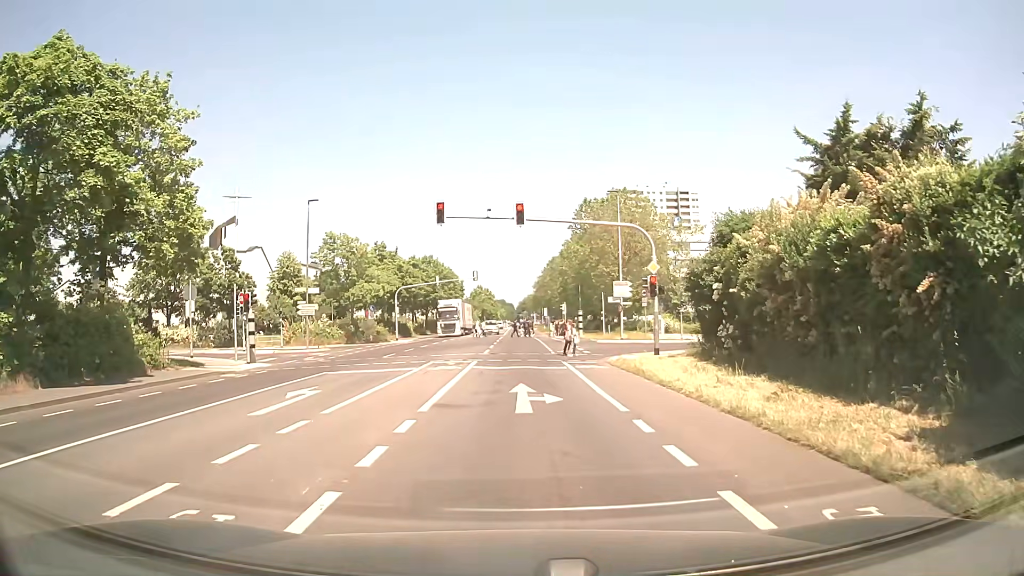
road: secondary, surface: asphalt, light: Day
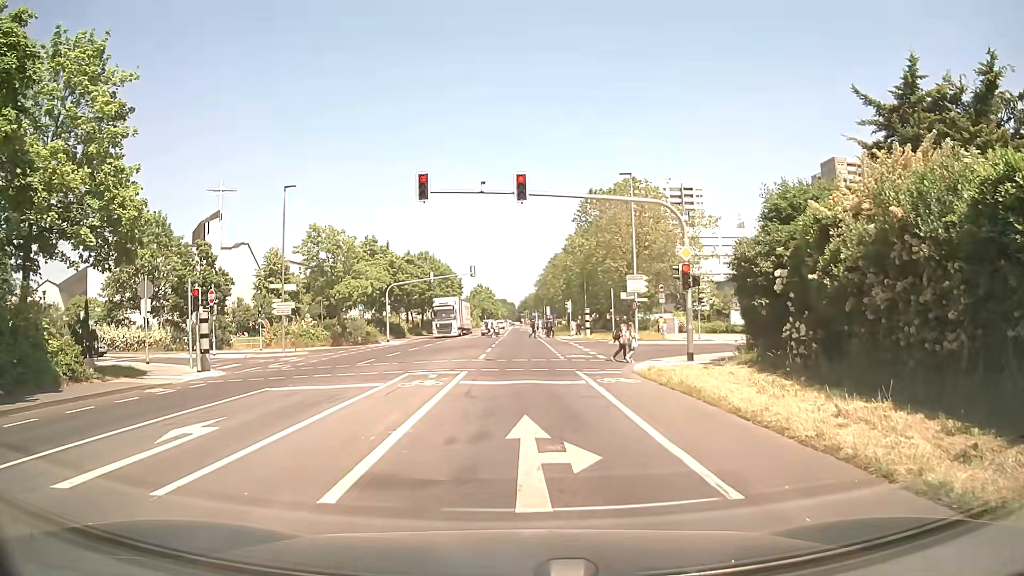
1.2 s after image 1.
(0.0, +5.1) m; 0°
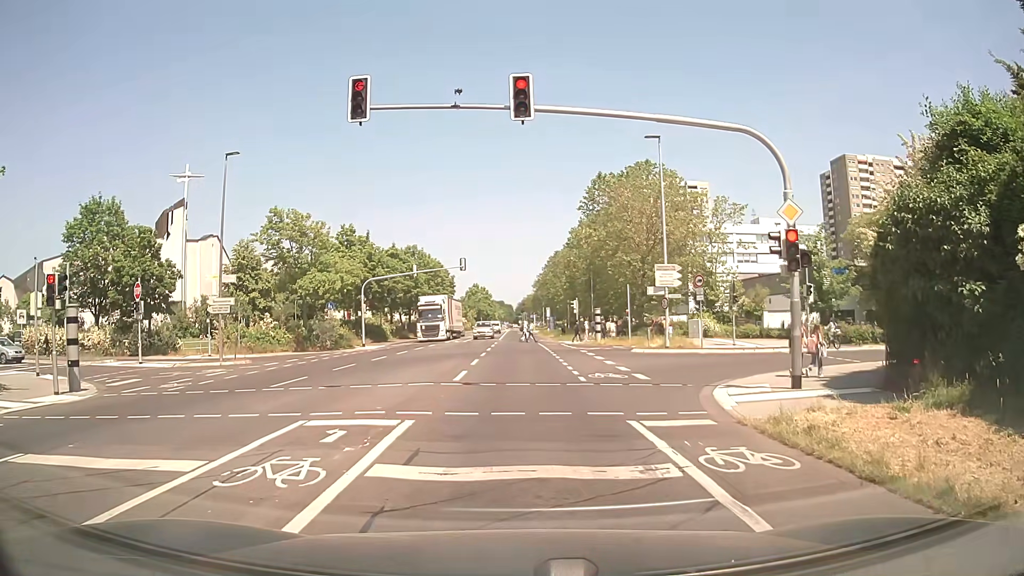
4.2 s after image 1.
(0.0, +9.0) m; 0°
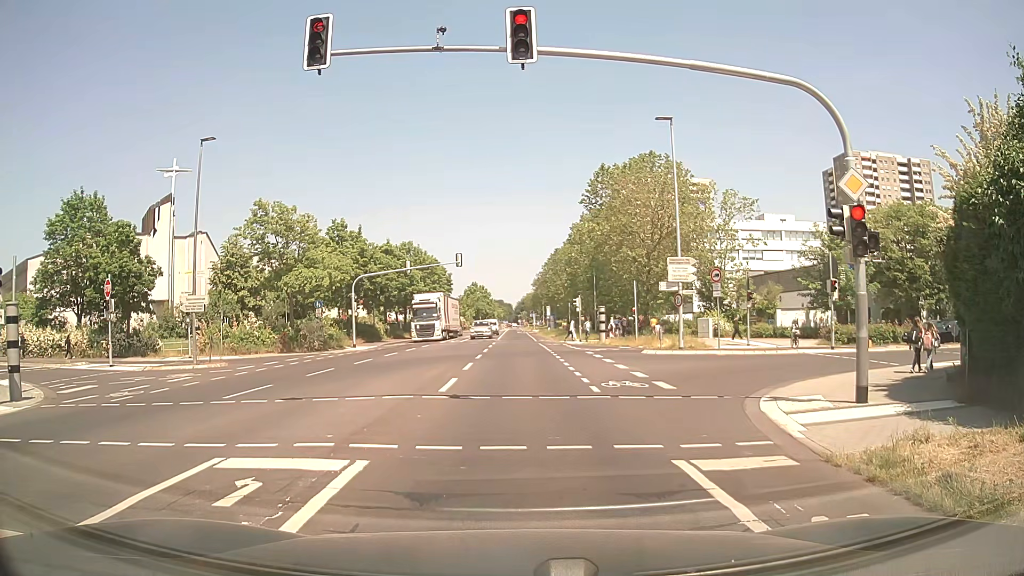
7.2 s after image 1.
(0.0, +2.8) m; -1°
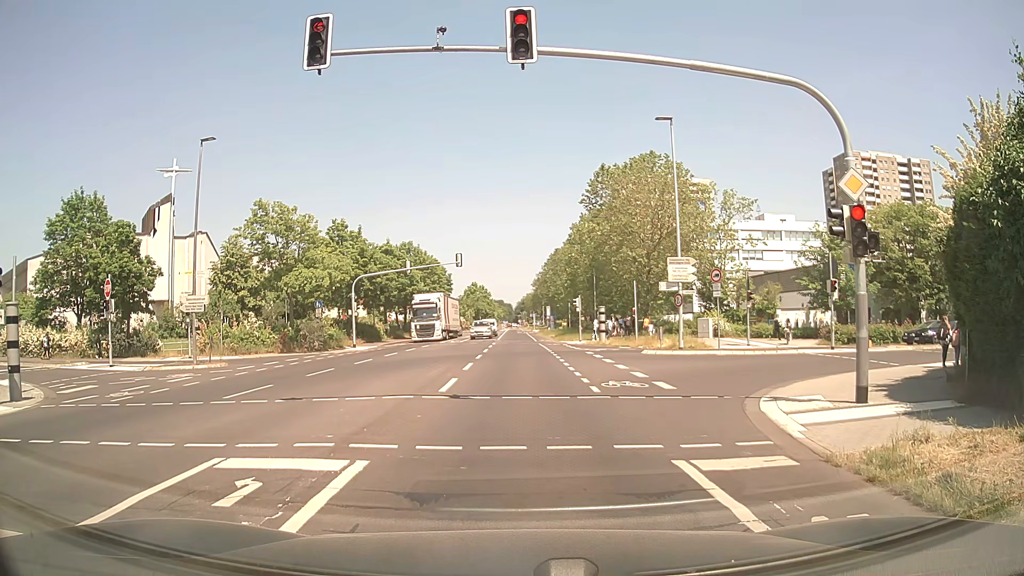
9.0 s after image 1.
(0.0, 0.0) m; 0°
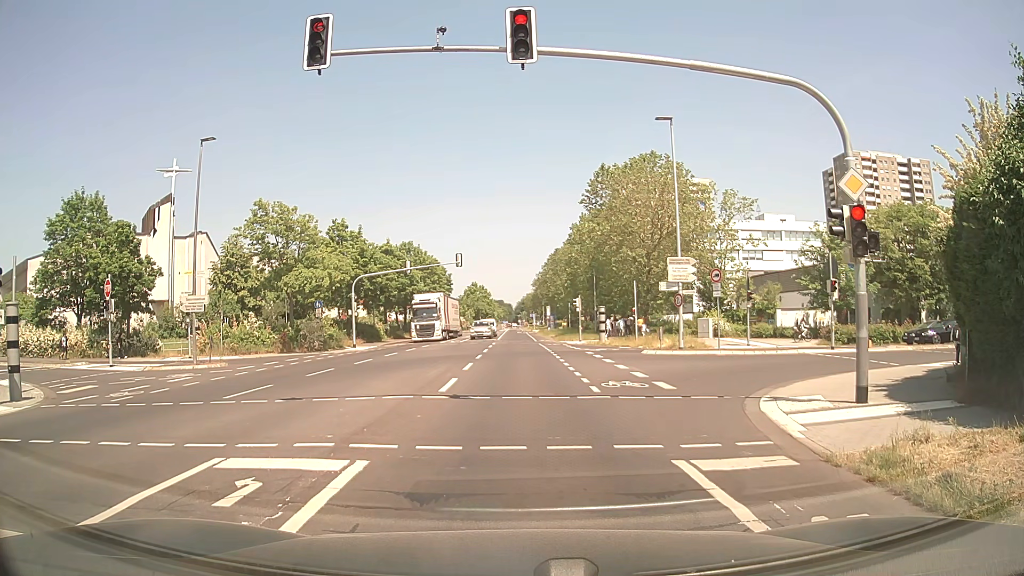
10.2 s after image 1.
(0.0, 0.0) m; 0°
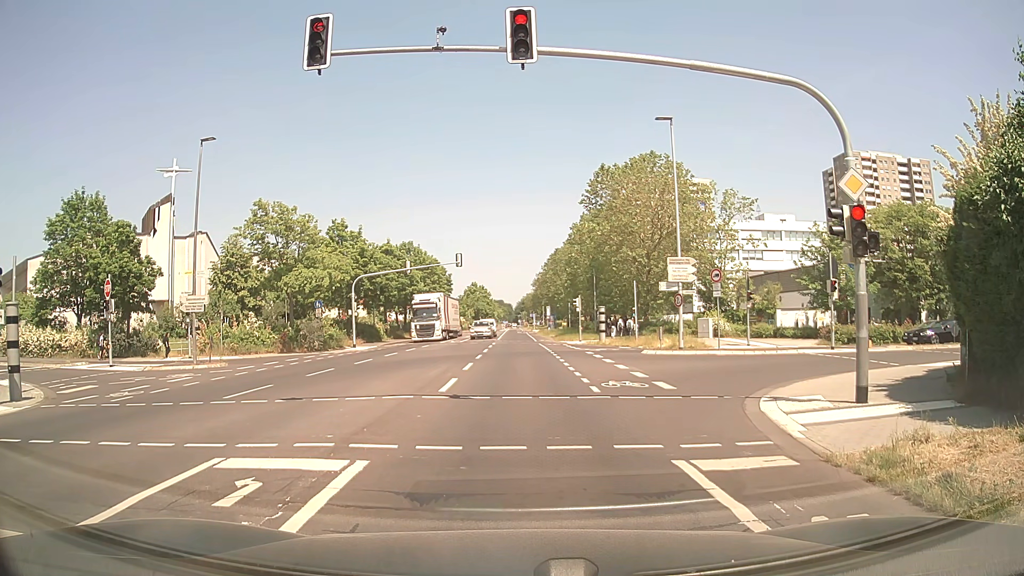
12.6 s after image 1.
(0.0, 0.0) m; 0°
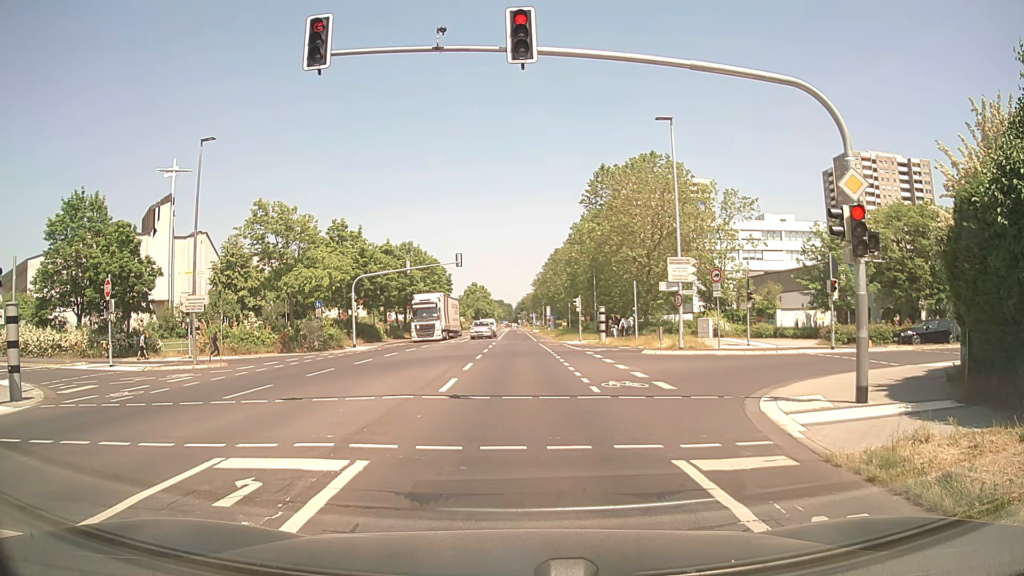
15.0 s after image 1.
(0.0, 0.0) m; 0°
(0, +10) (0, +20) (+1, +30) (+1, +40) (+1, +50) (+1, +60) (+1, +70) (+1, +80) (+1, +90) (+1, +100) m
